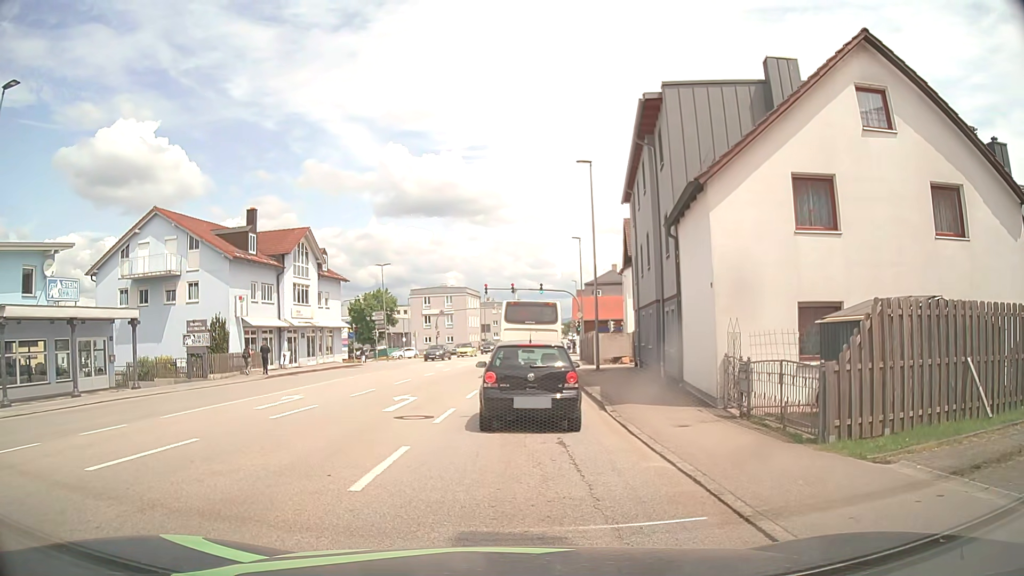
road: tertiary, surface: asphalt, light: Day
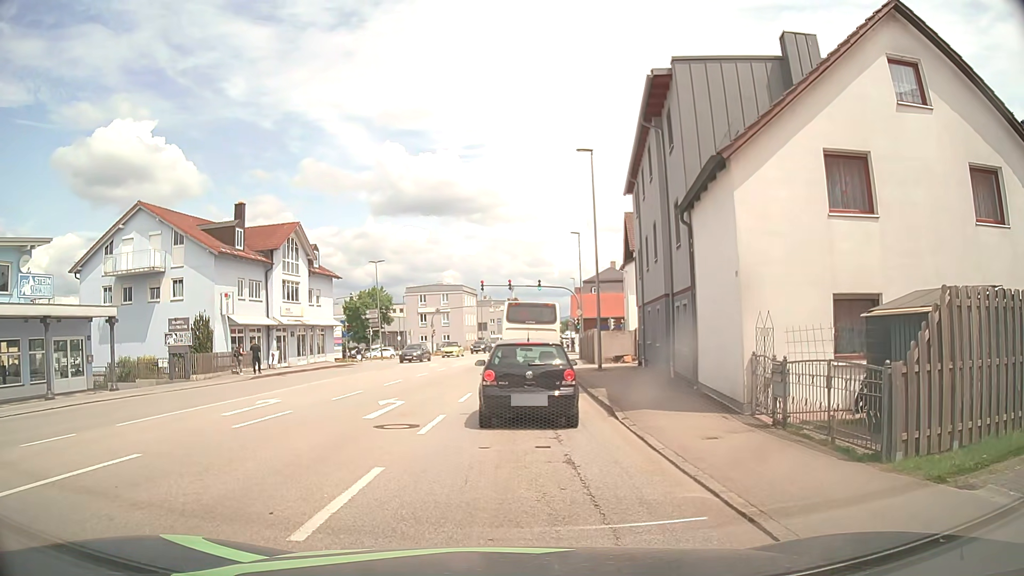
(0.0, +1.8) m; +2°
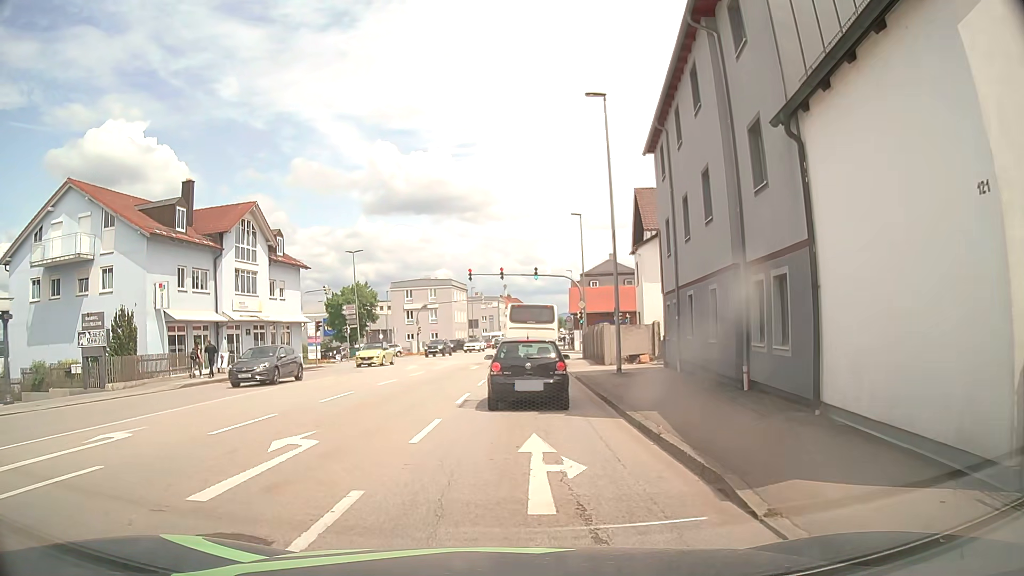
(+0.1, +7.3) m; +1°
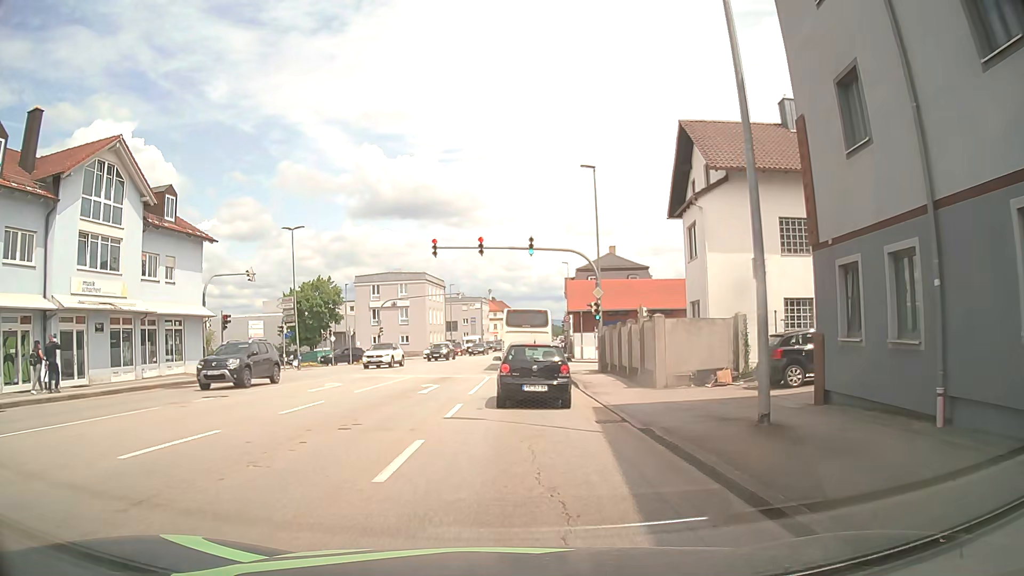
(+0.1, +15.1) m; +3°
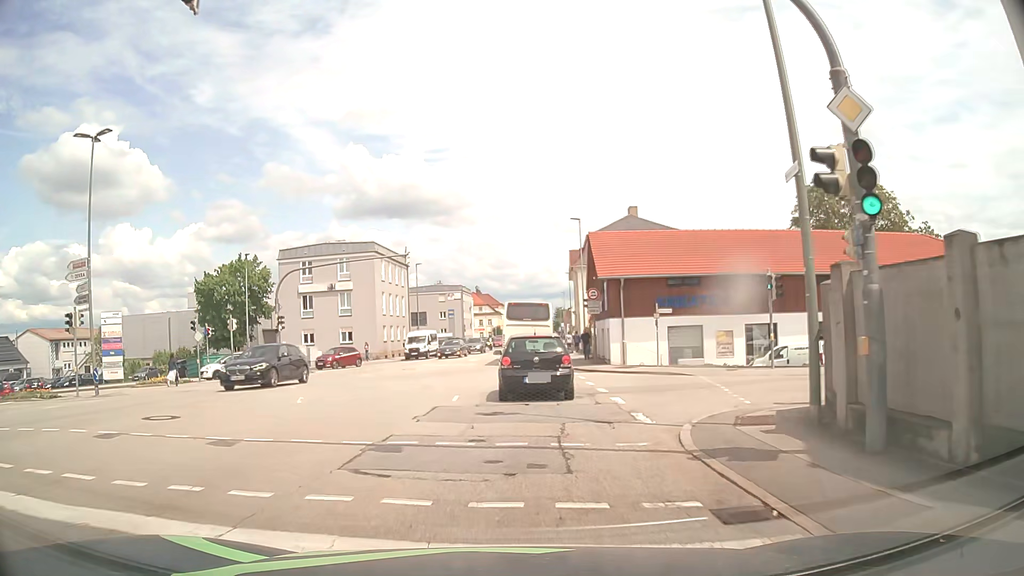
(-0.2, +25.1) m; 0°
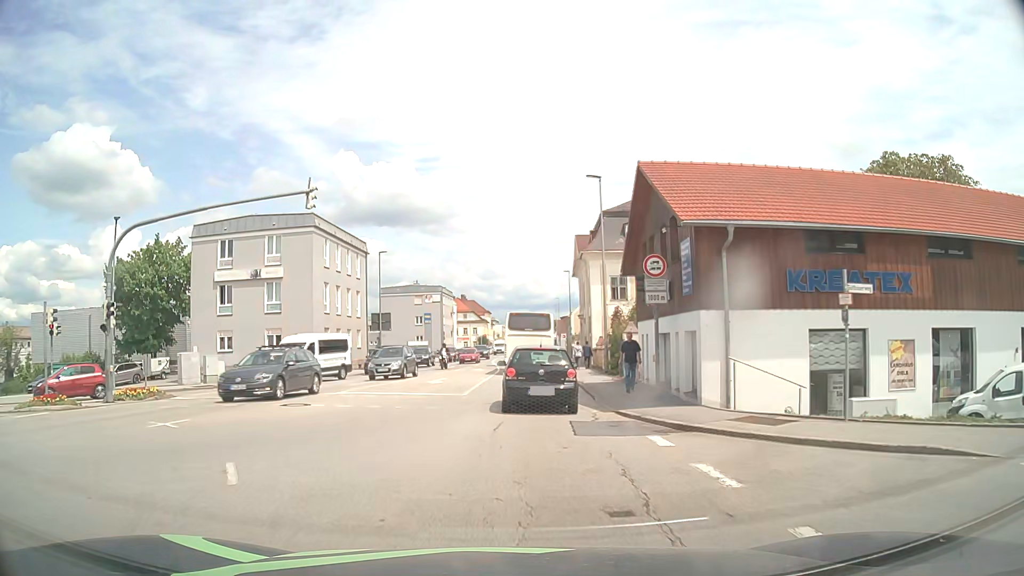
(+0.1, +16.2) m; 0°
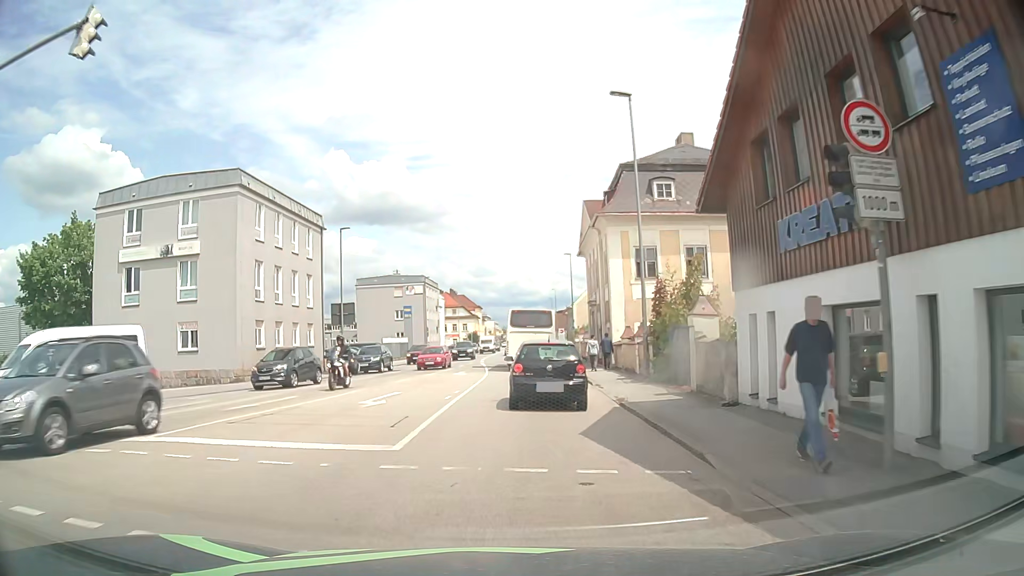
(+0.2, +11.6) m; +2°
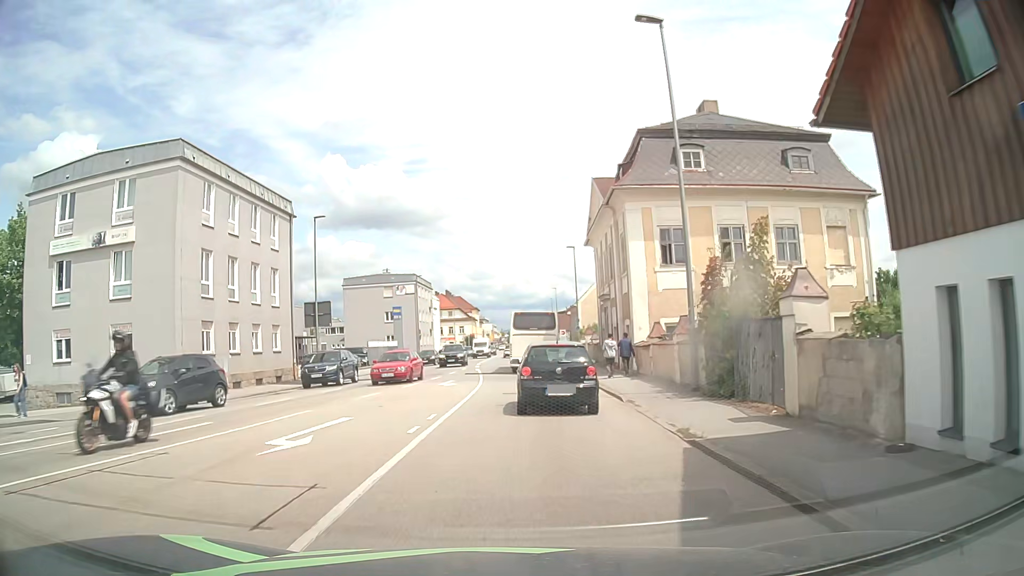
(0.0, +6.2) m; 0°
(0, +10) (0, +20) (0, +30) (-1, +40) (-1, +50) (-1, +60) (-1, +70) (-1, +80) (-1, +90) (-1, +100) m
